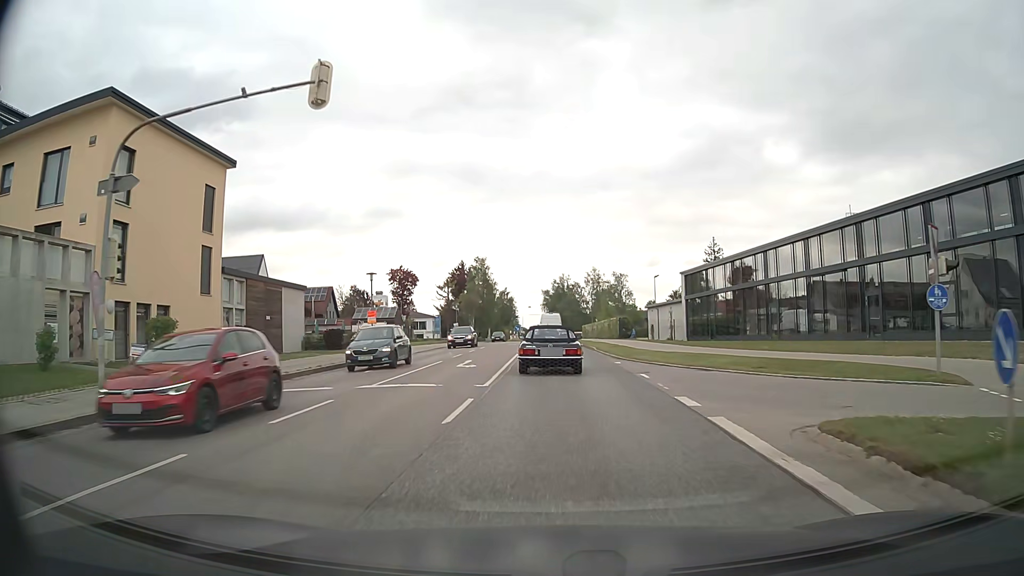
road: secondary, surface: asphalt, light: Day
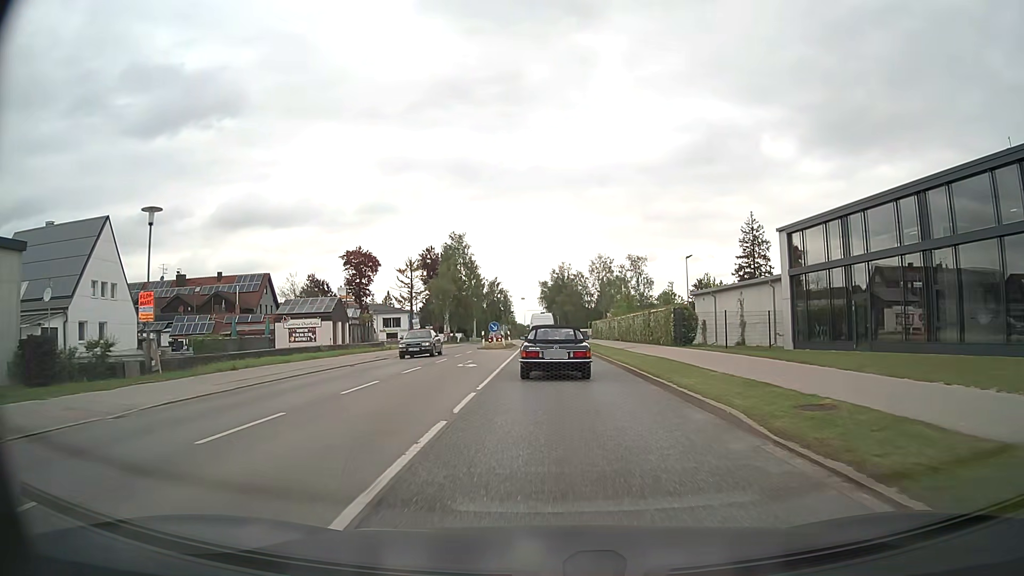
(0.0, +27.6) m; 0°
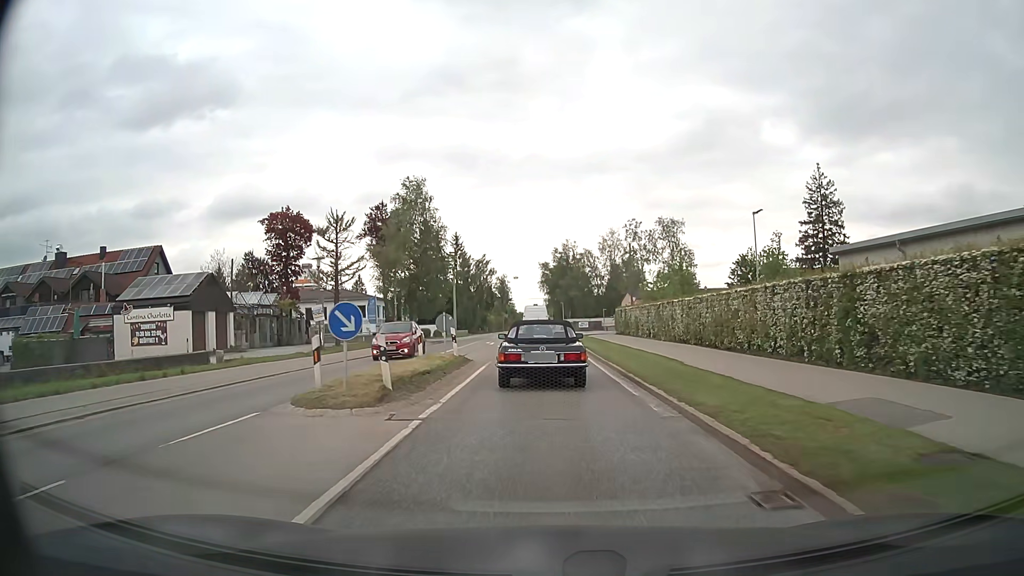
(+0.2, +28.8) m; 0°
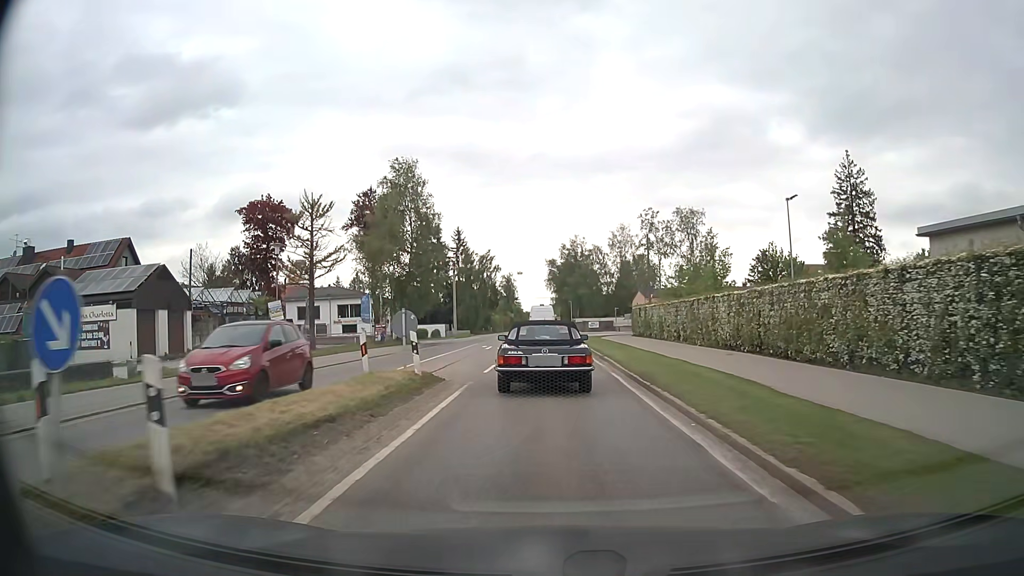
(0.0, +7.0) m; -1°
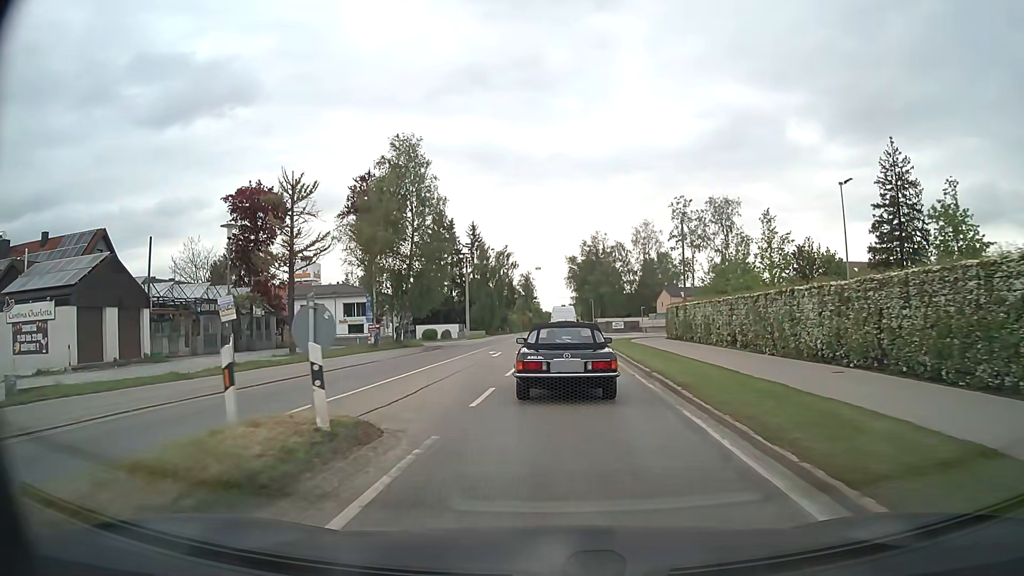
(-0.1, +6.8) m; -2°
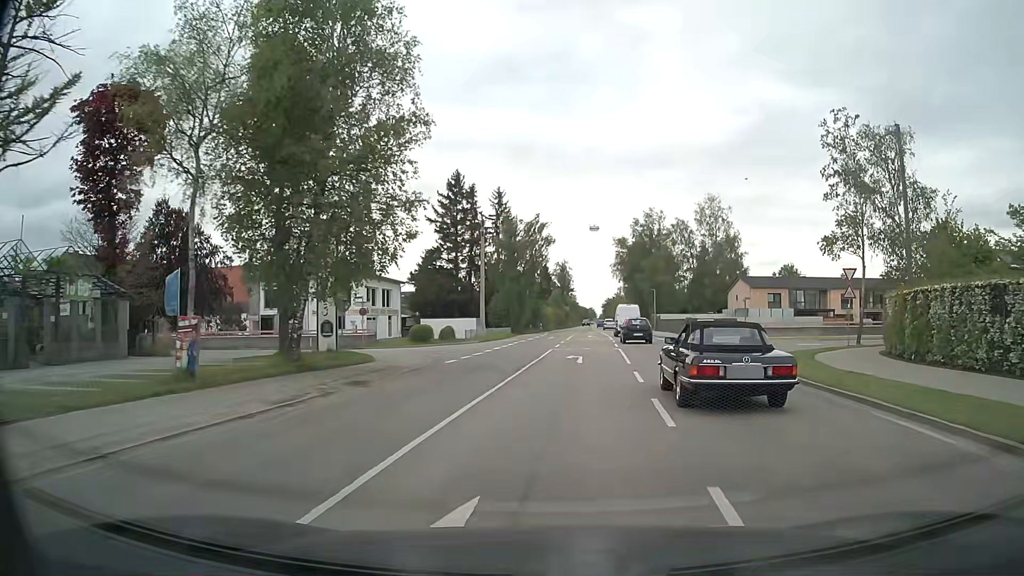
(-1.6, +26.3) m; -3°
